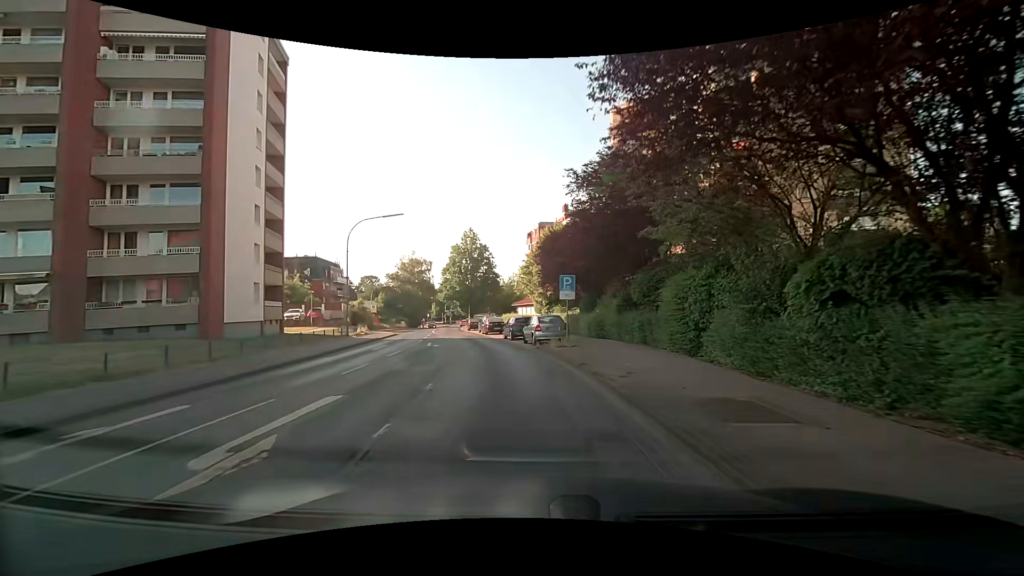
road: secondary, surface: asphalt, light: Day
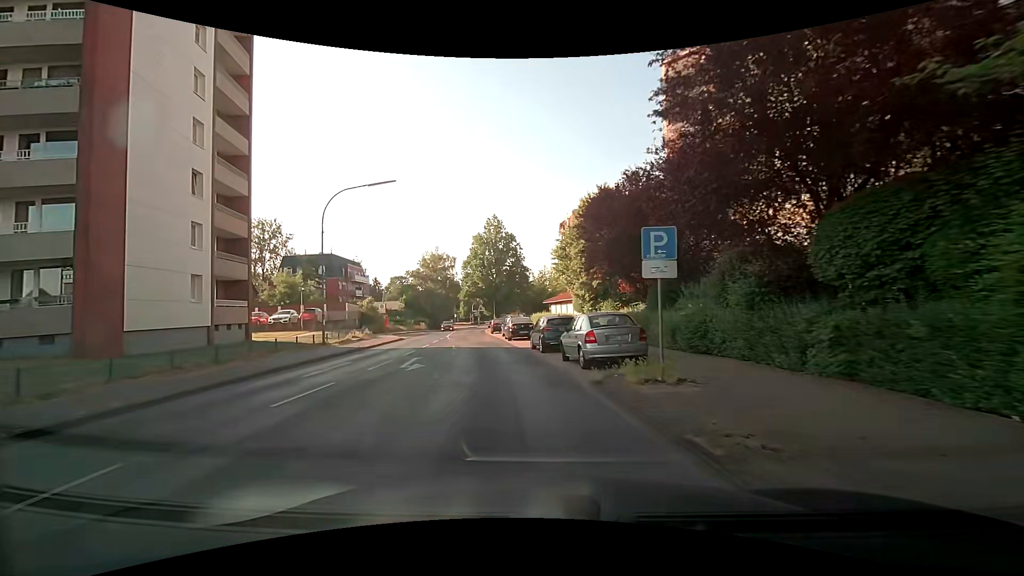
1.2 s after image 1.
(-0.3, +10.5) m; -4°
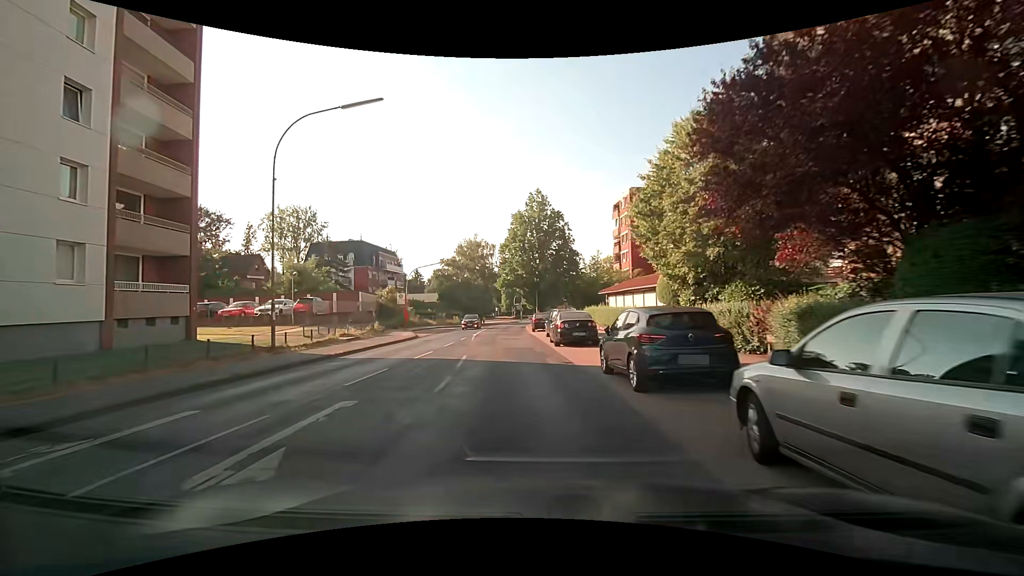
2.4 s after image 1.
(-0.4, +10.8) m; -5°
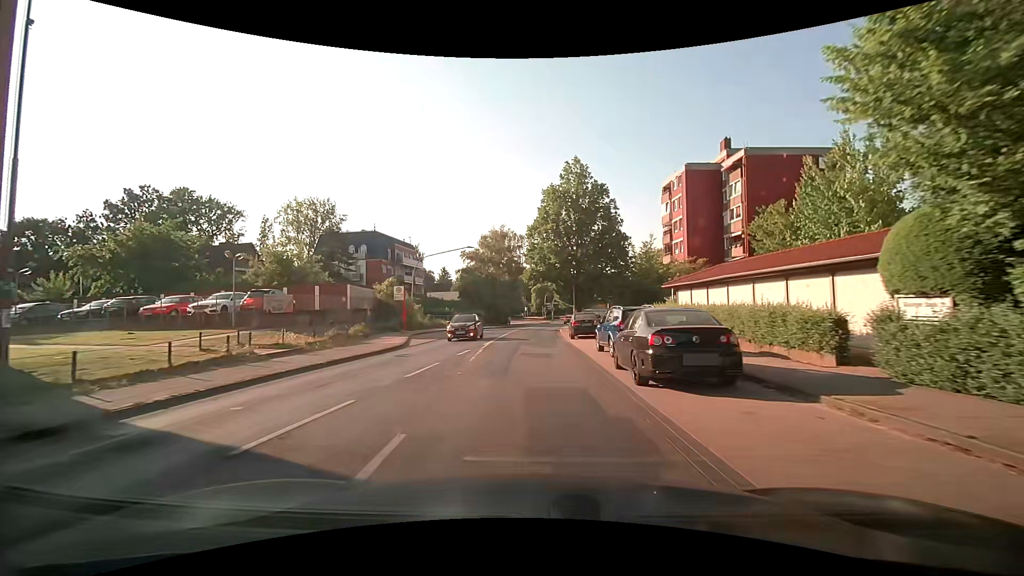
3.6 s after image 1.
(-0.3, +11.2) m; -3°
(0, +10) (0, +20) (0, +30) (0, +40) (0, +50) (+2, +60) (+3, +70) (+4, +80) (+5, +90) (+6, +100) m
